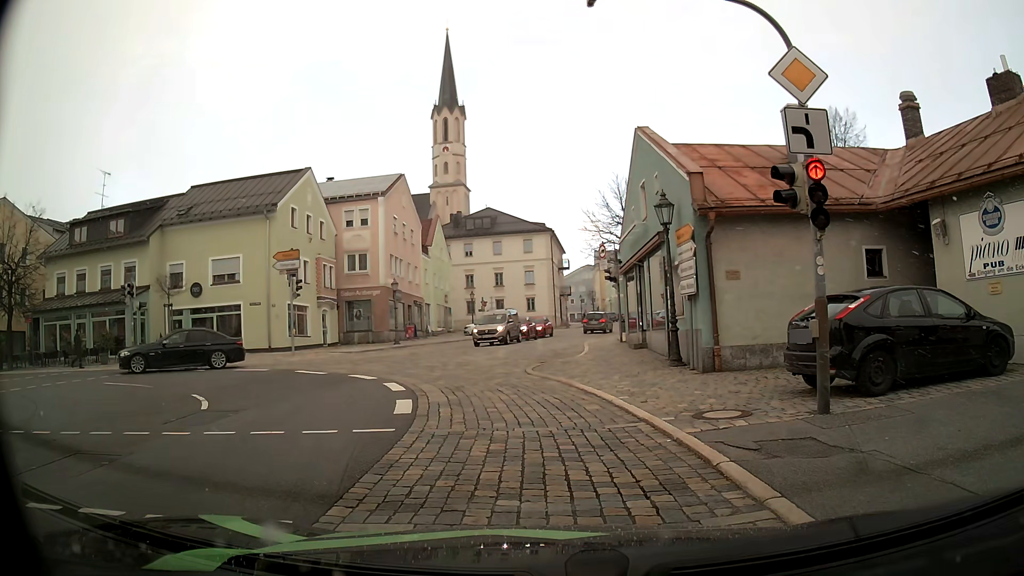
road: secondary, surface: asphalt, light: Day
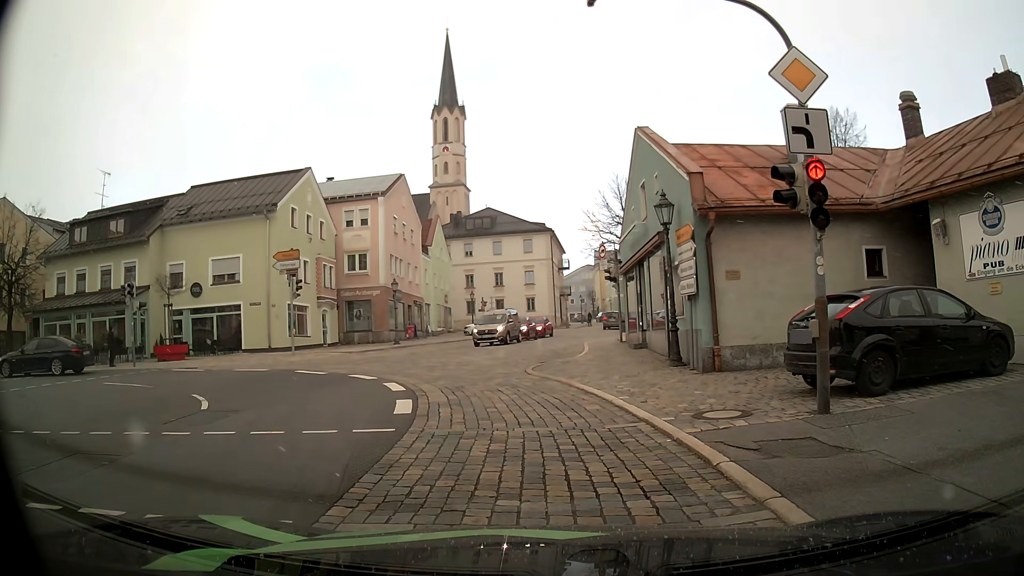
(0.0, 0.0) m; 0°
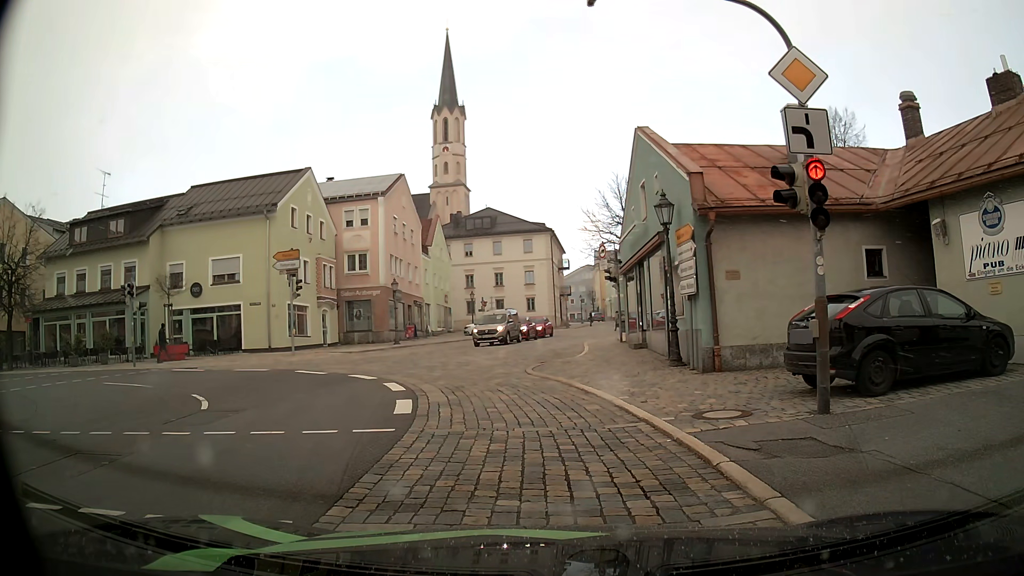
(0.0, 0.0) m; 0°
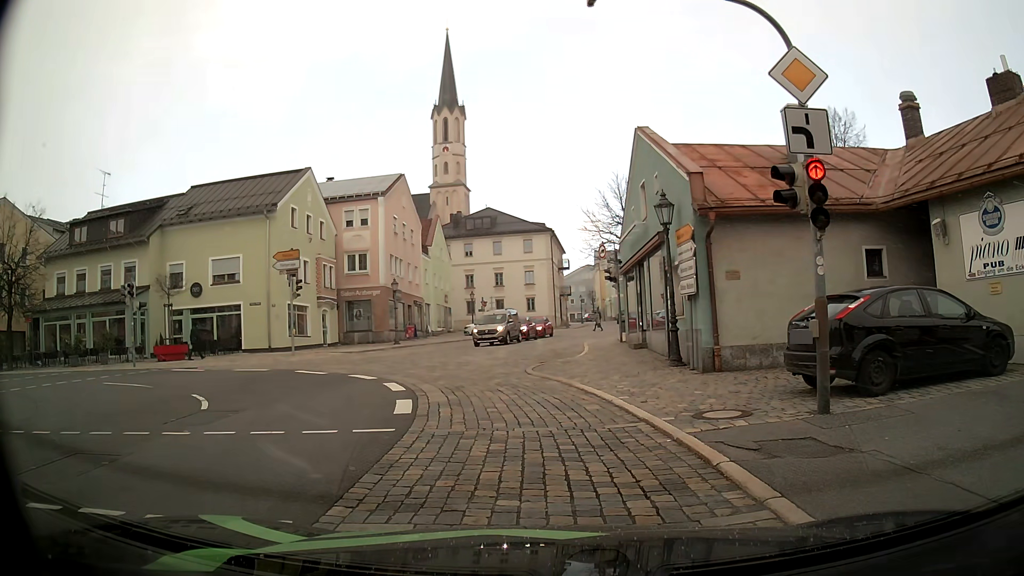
(0.0, 0.0) m; 0°
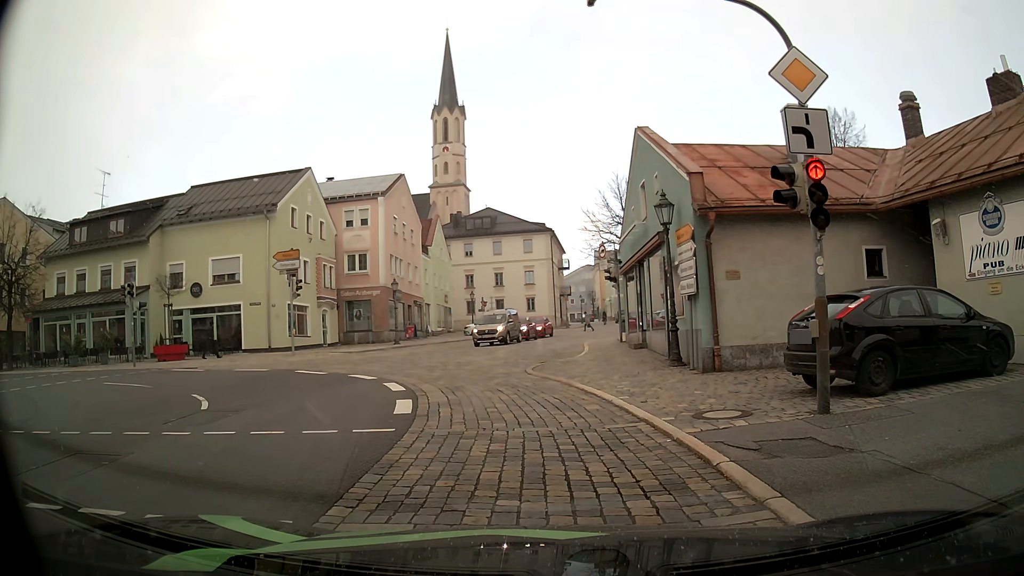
(0.0, 0.0) m; 0°
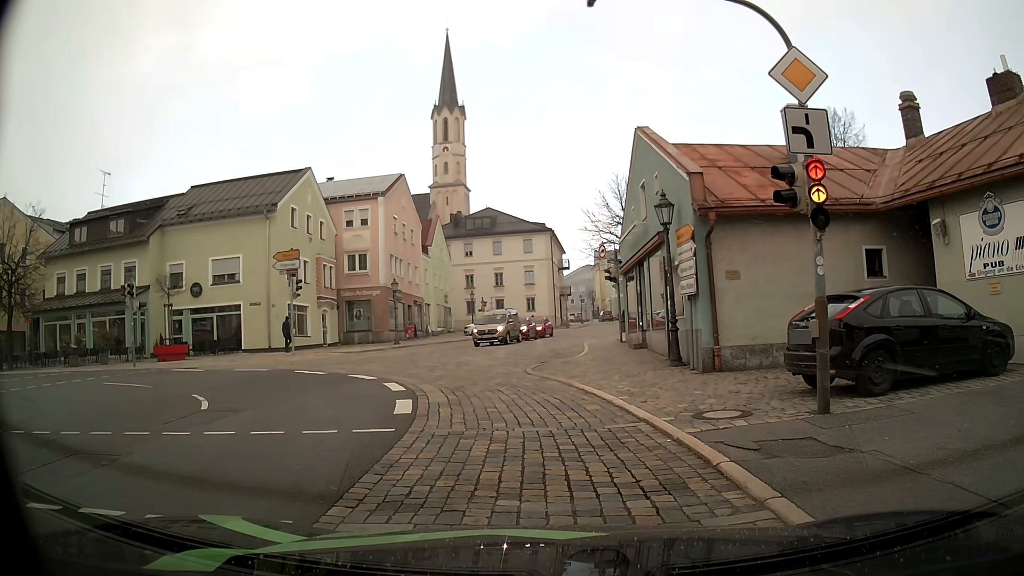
(0.0, 0.0) m; 0°
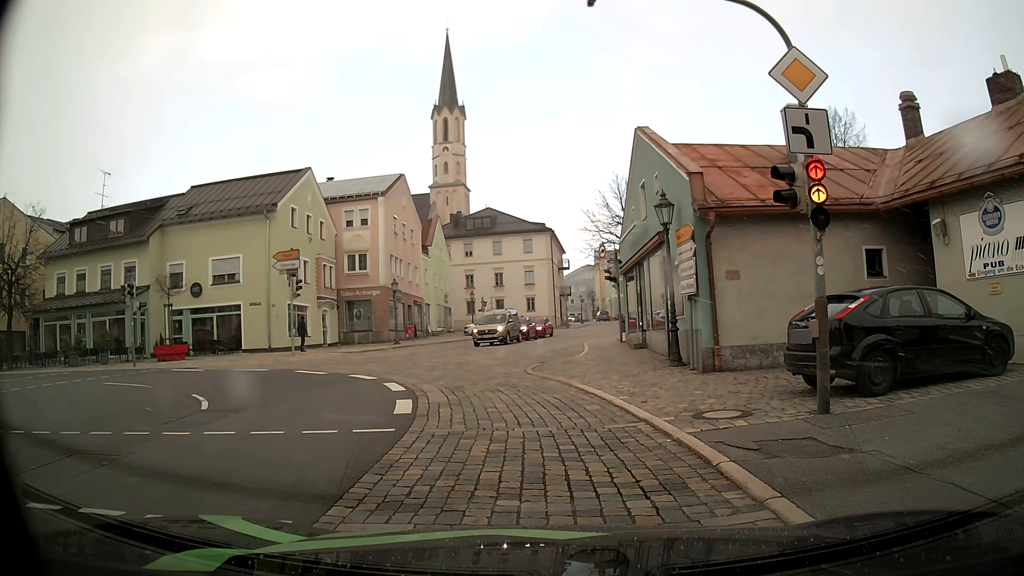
(0.0, 0.0) m; 0°
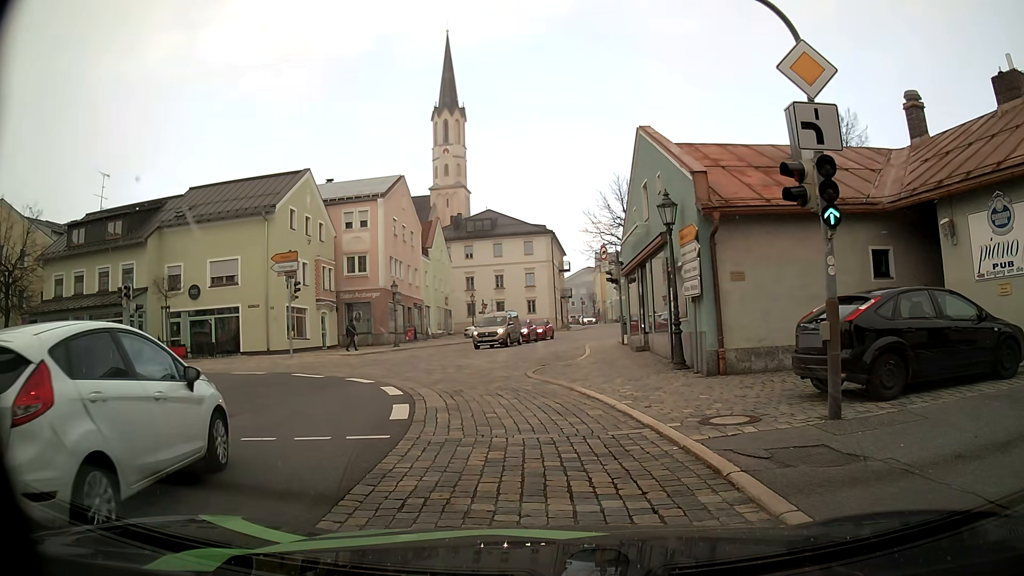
(0.0, +0.3) m; 0°
(0, +10) (-1, +20) (0, +30) (+1, +40) (+3, +50) (+6, +59) (+8, +69) (+9, +79) (+10, +89) (+10, +99) m
